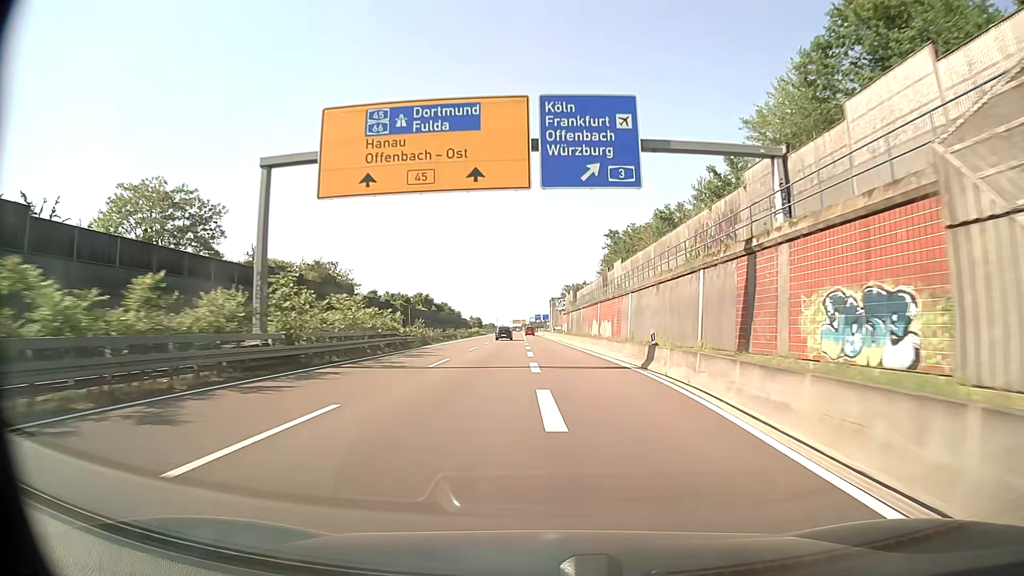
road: trunk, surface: asphalt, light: Day
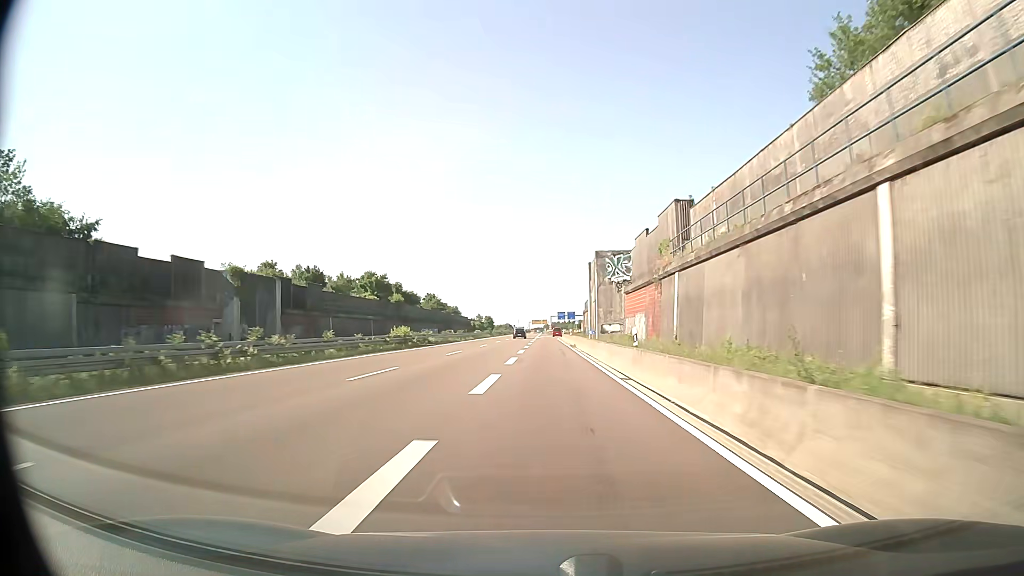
(-0.4, +78.9) m; -2°
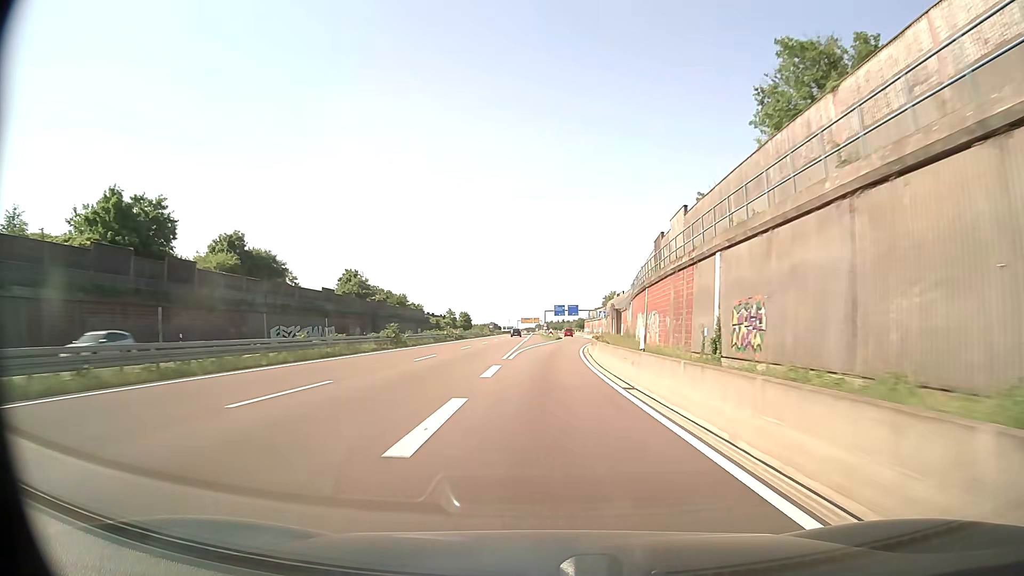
(+0.2, +79.0) m; +1°
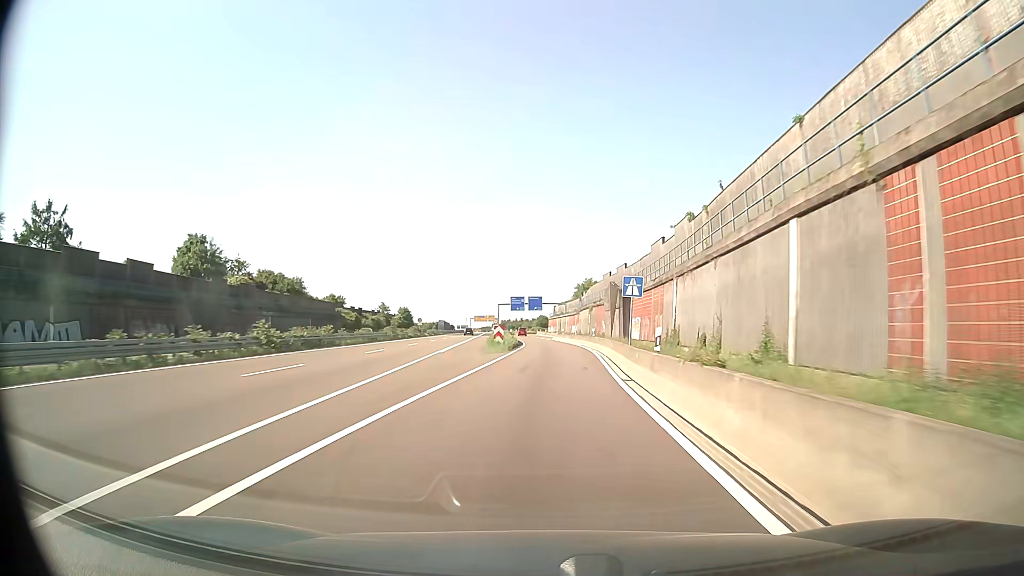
(+1.2, +47.4) m; +4°
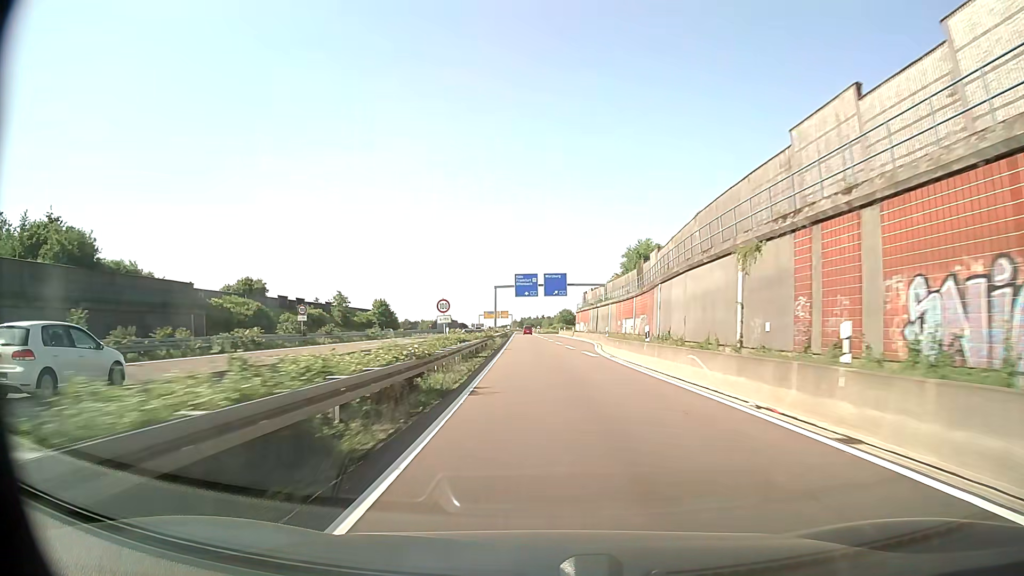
(-0.3, +61.6) m; -2°
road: motorway_link
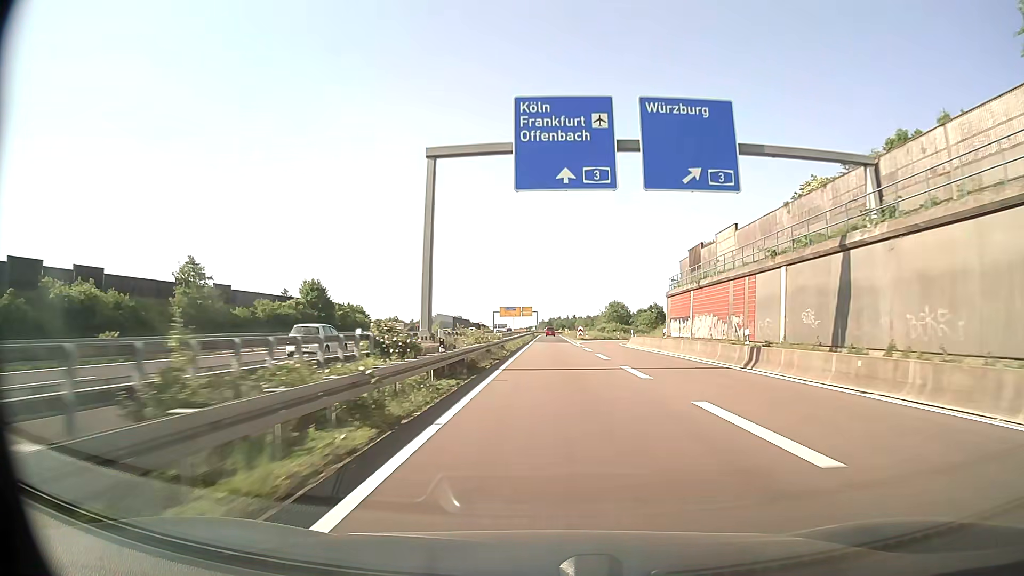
(-2.3, +74.0) m; -3°
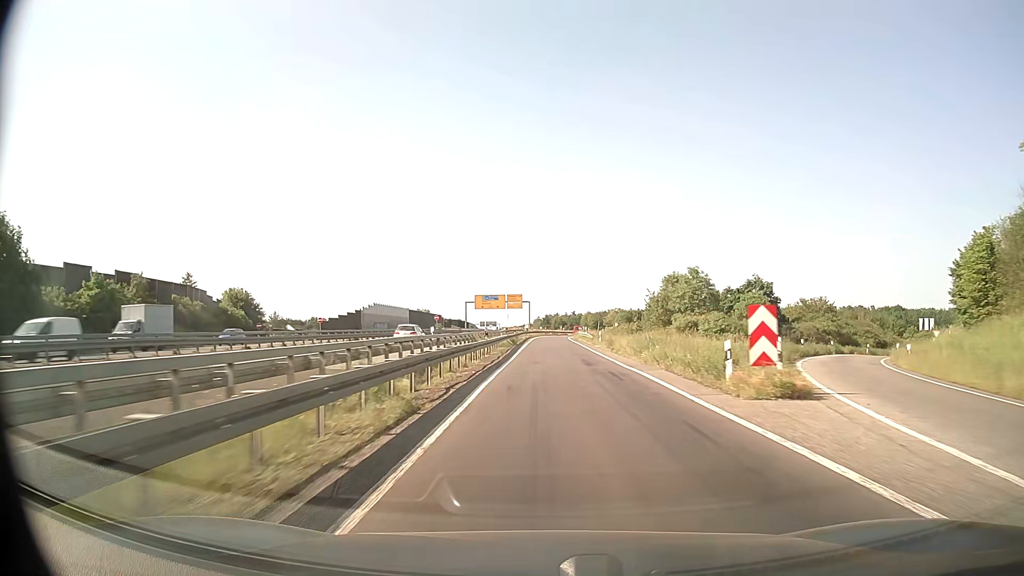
(+0.3, +70.9) m; 0°
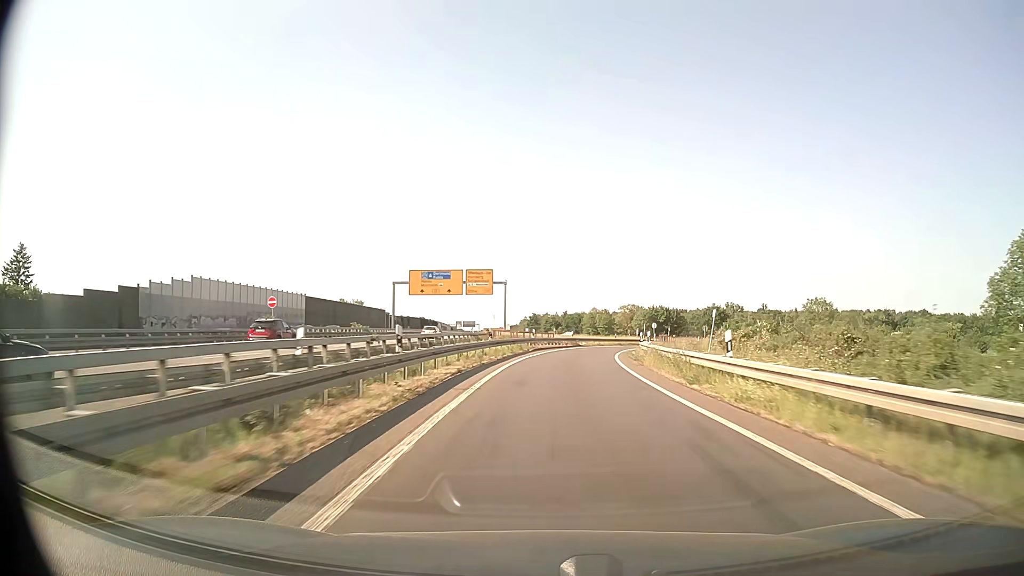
(+0.3, +67.8) m; +1°
(0, +10) (+1, +20) (+1, +30) (+3, +40) (+5, +50) (+7, +59) (+10, +69) (+13, +78) (+17, +88) (+21, +97) m
